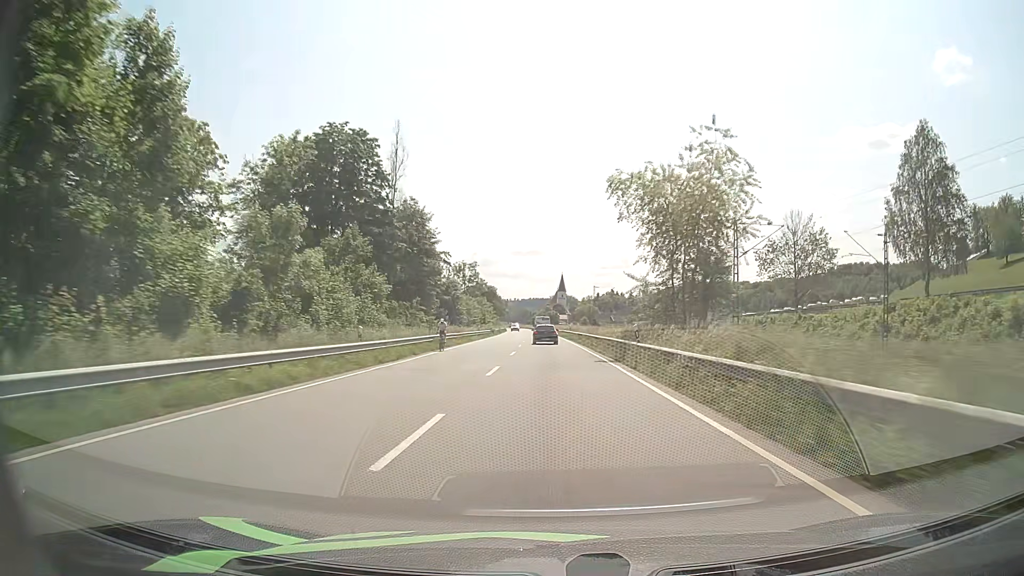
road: primary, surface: asphalt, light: Day
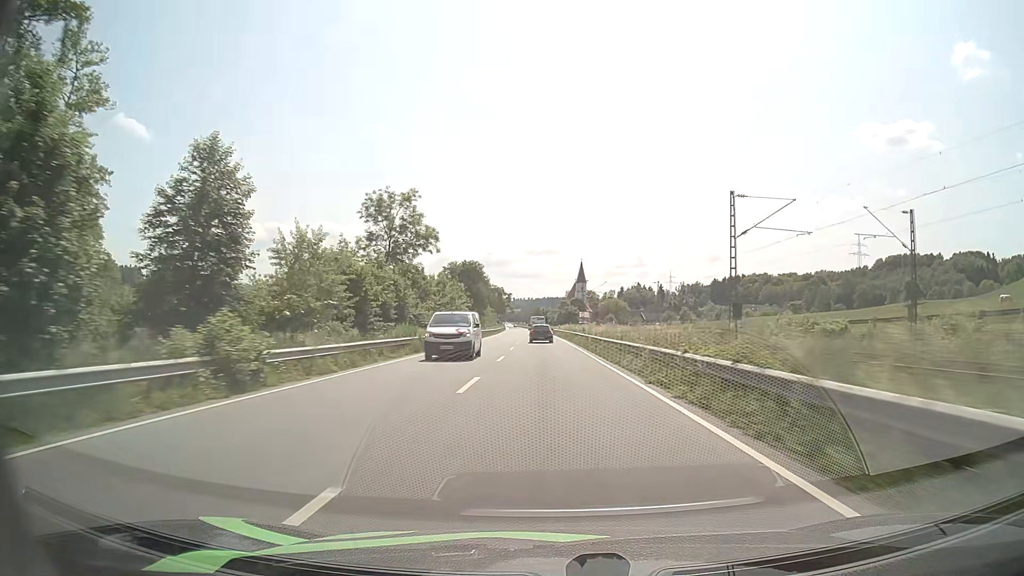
(-0.6, +77.6) m; -1°
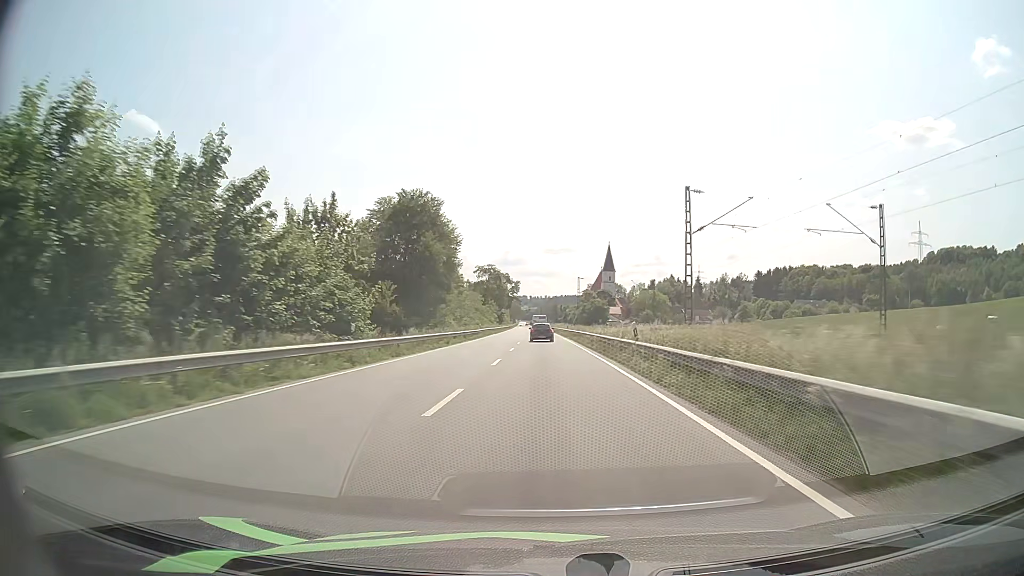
(-1.0, +64.1) m; -1°
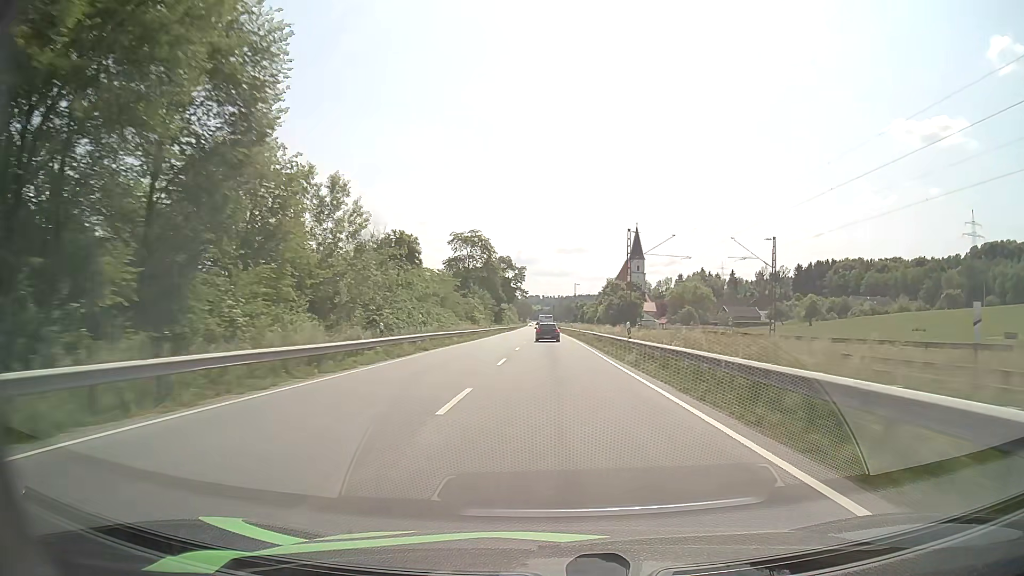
(-0.7, +48.2) m; -1°
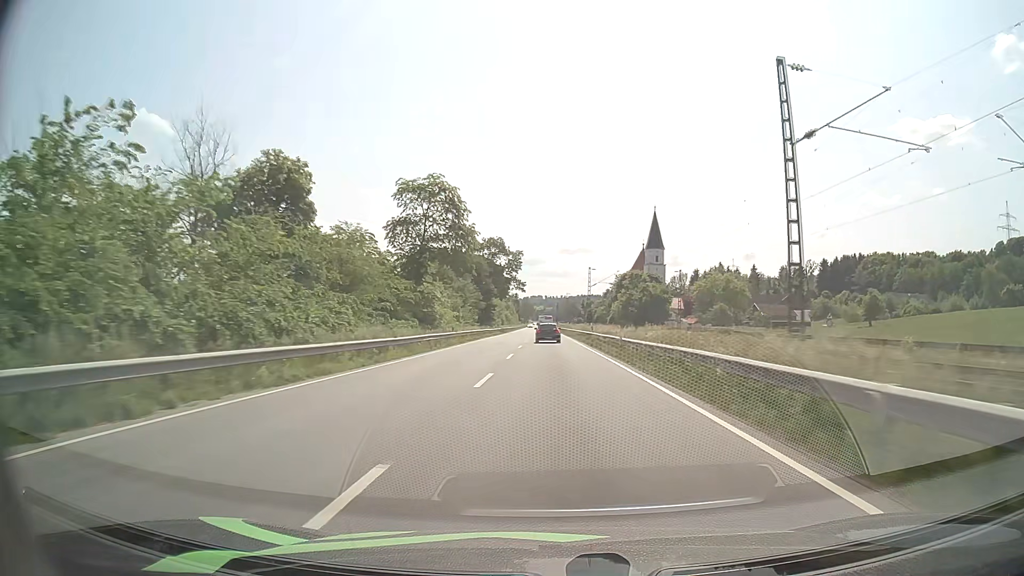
(-0.1, +31.9) m; 0°
